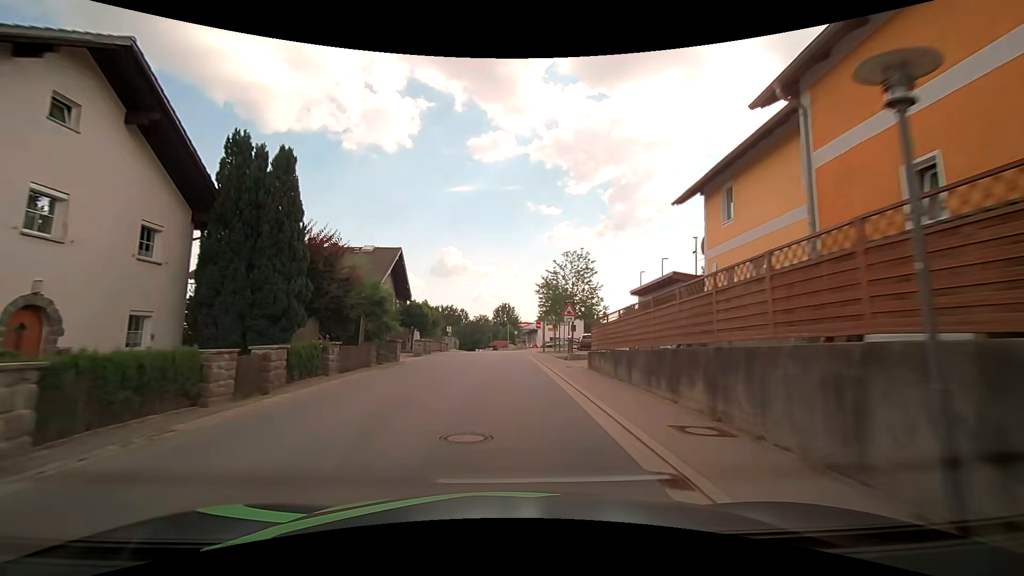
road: tertiary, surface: asphalt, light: Day
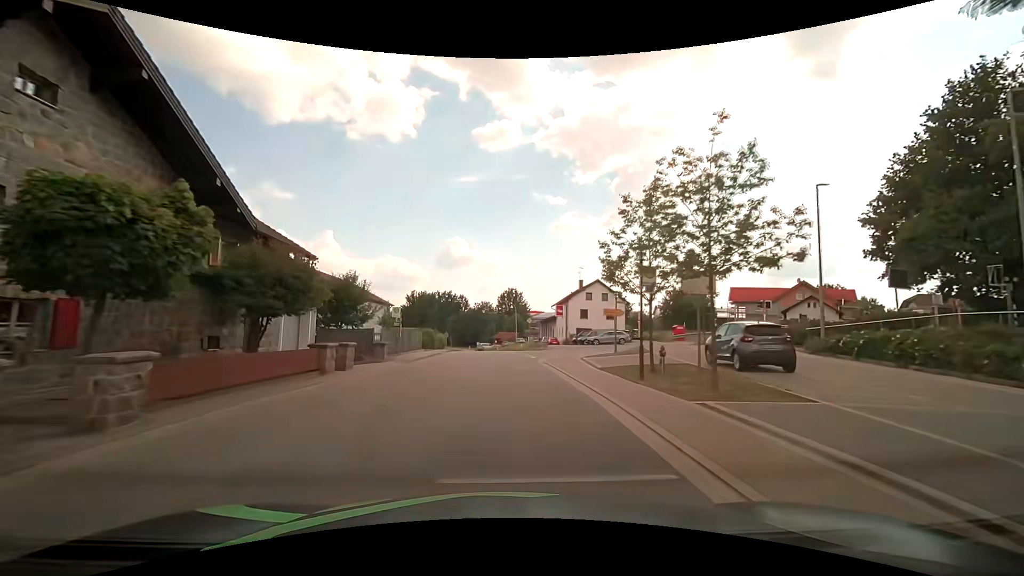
(-0.3, +31.7) m; -1°
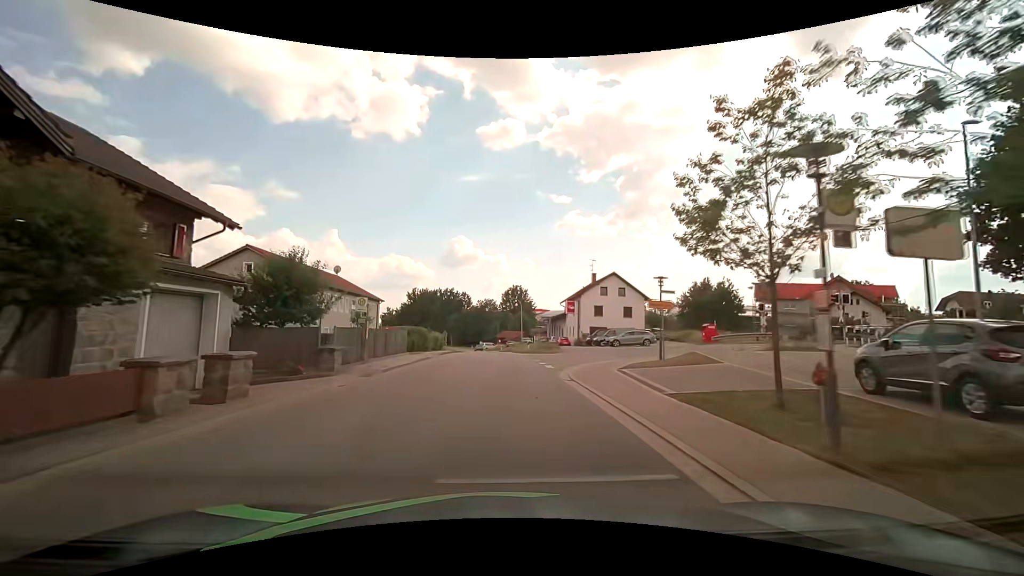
(0.0, +8.0) m; 0°
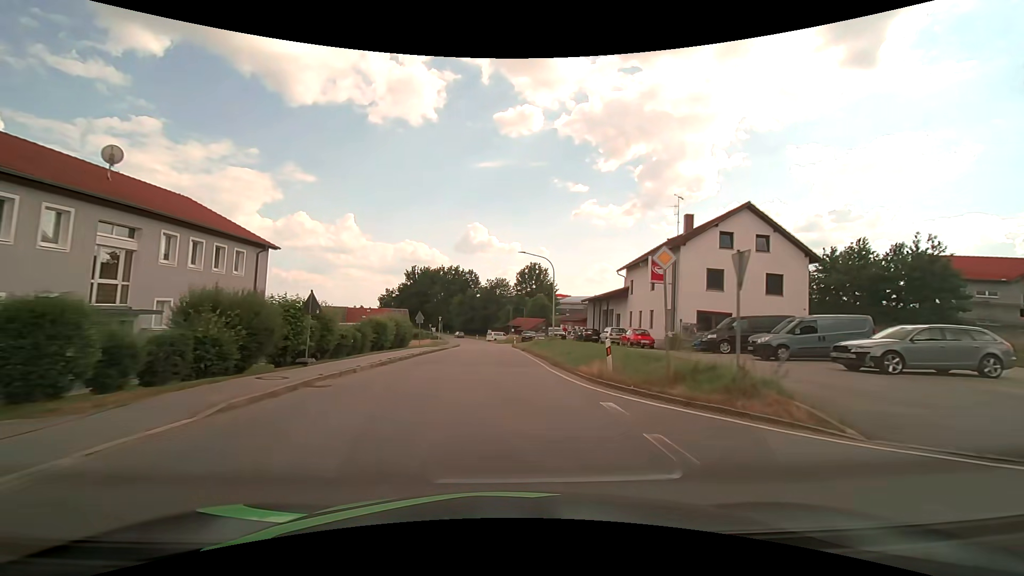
(-0.5, +31.9) m; -1°
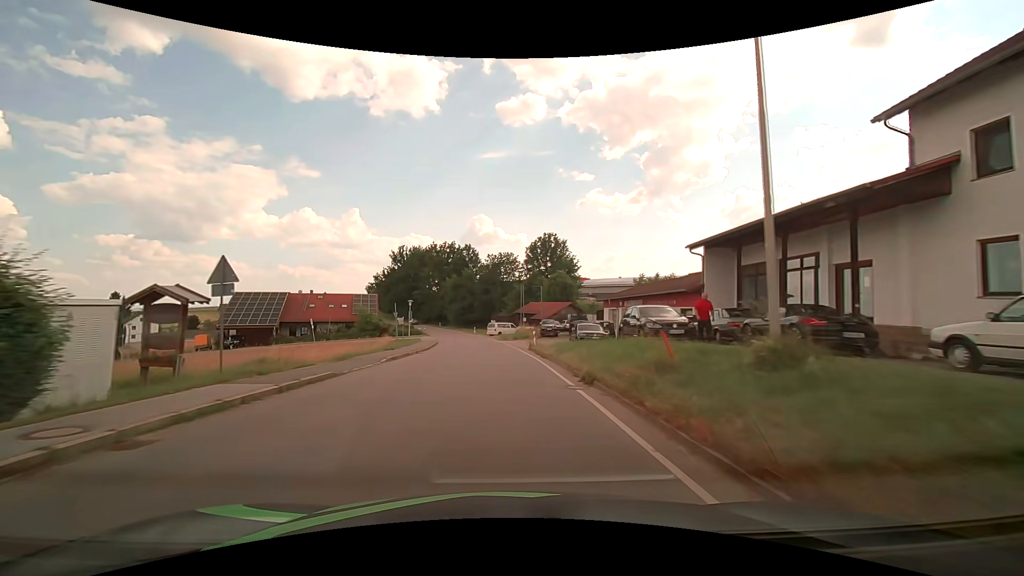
(-0.3, +31.9) m; -1°
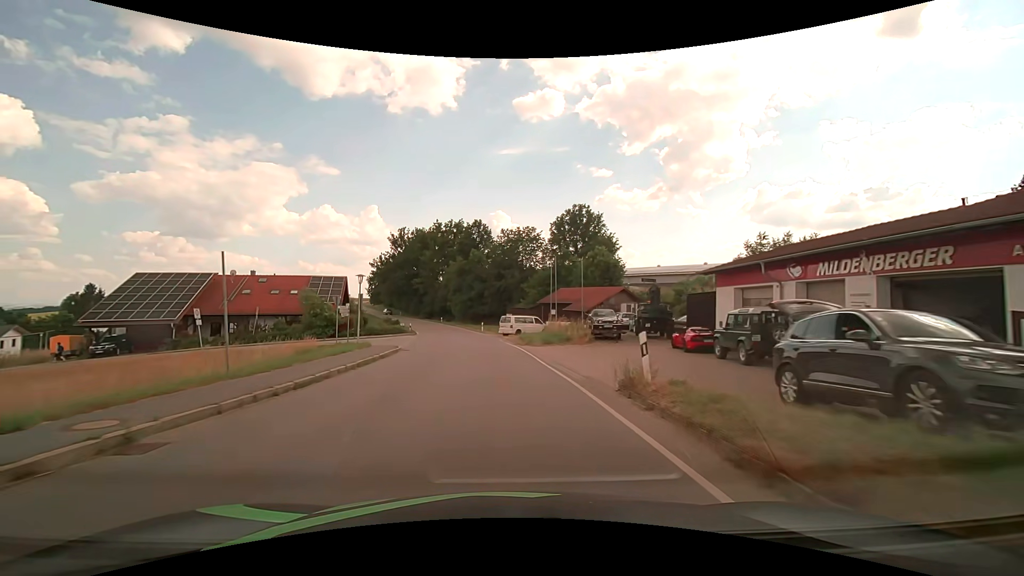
(-0.4, +23.8) m; -2°
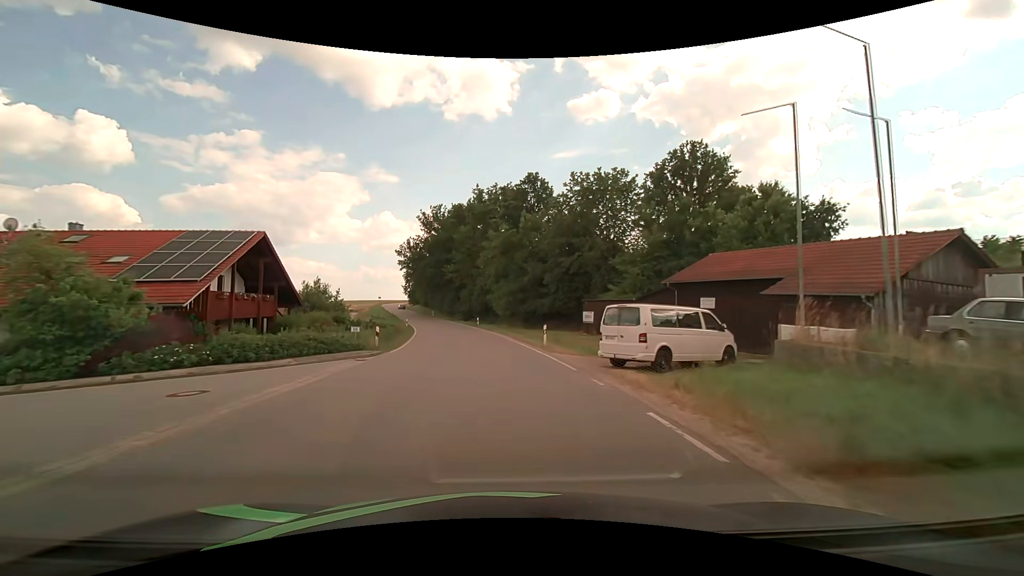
(-1.6, +31.3) m; -6°
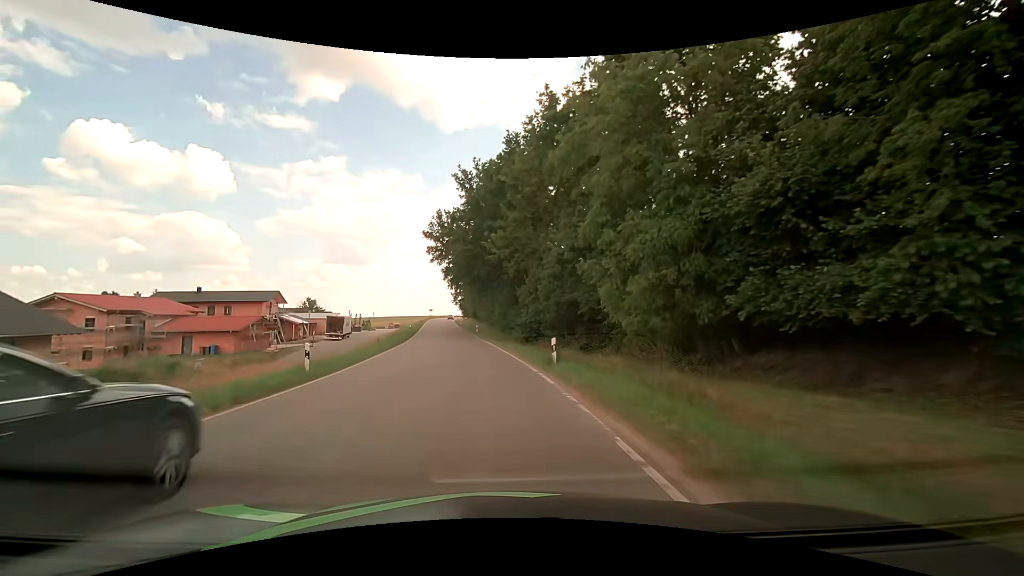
(-2.1, +38.5) m; -8°
(0, +10) (-1, +20) (-2, +30) (-3, +40) (-5, +50) (-6, +60) (-8, +70) (-9, +79) (-10, +89) (-12, +99) m
